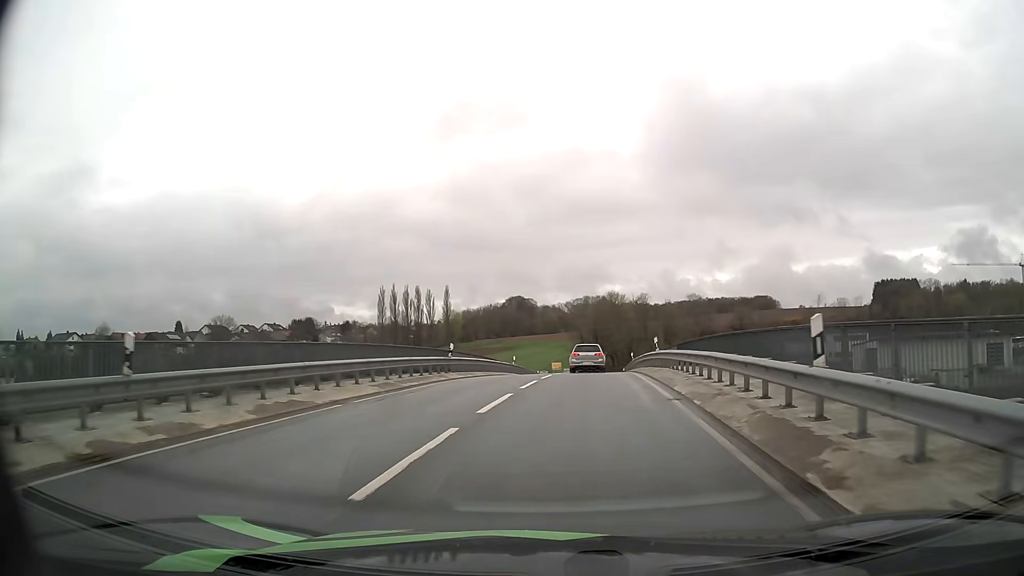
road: unclassified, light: Day
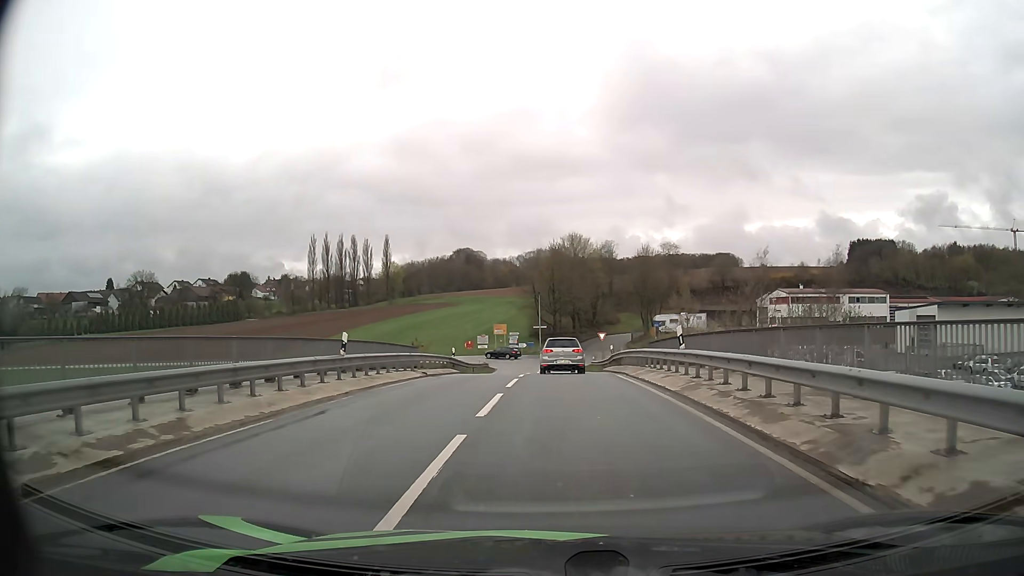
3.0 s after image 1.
(+1.3, +30.6) m; +4°
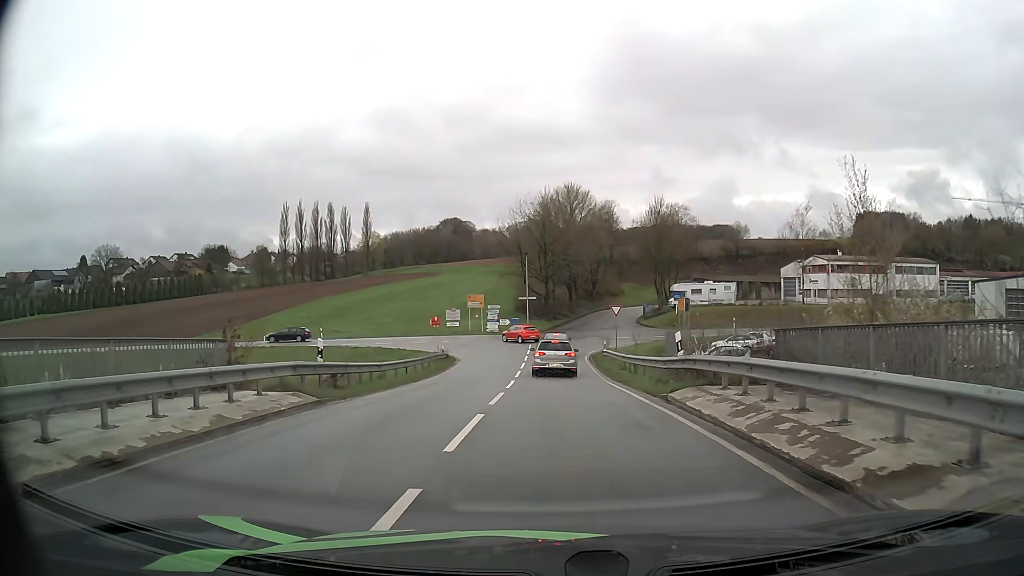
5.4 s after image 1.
(+0.1, +20.6) m; +1°
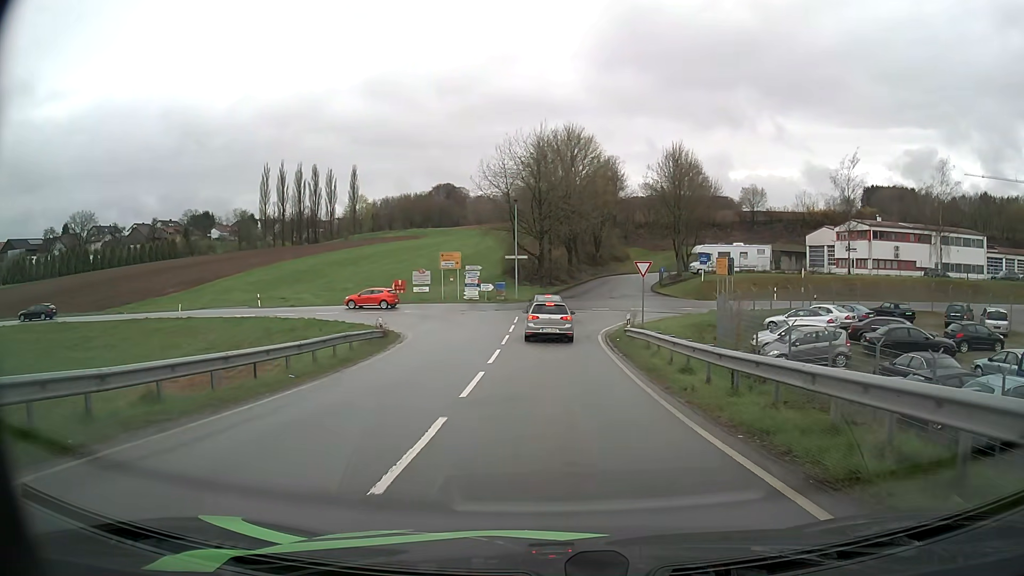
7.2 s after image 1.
(0.0, +14.6) m; 0°
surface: asphalt
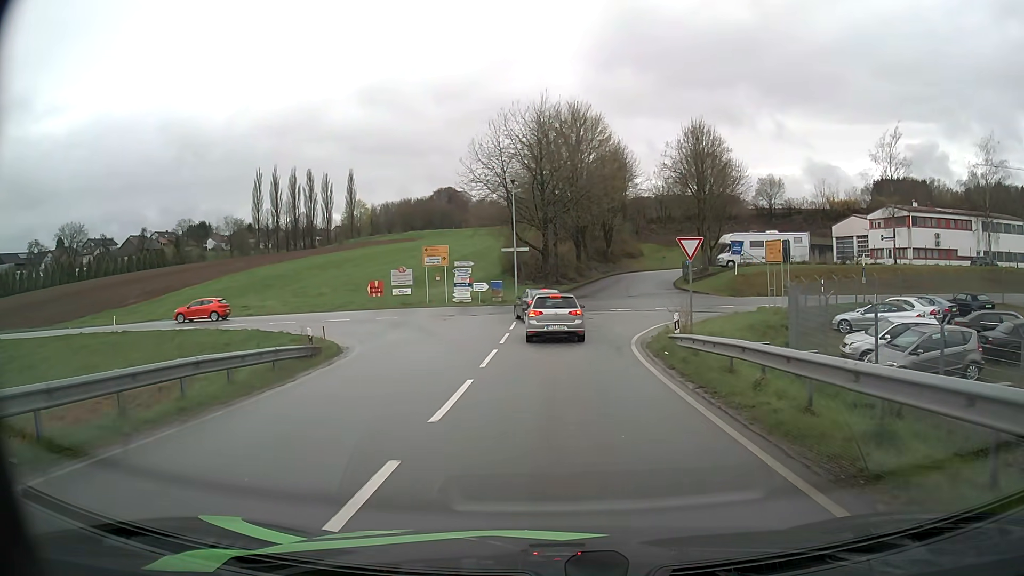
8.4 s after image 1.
(0.0, +9.1) m; 0°
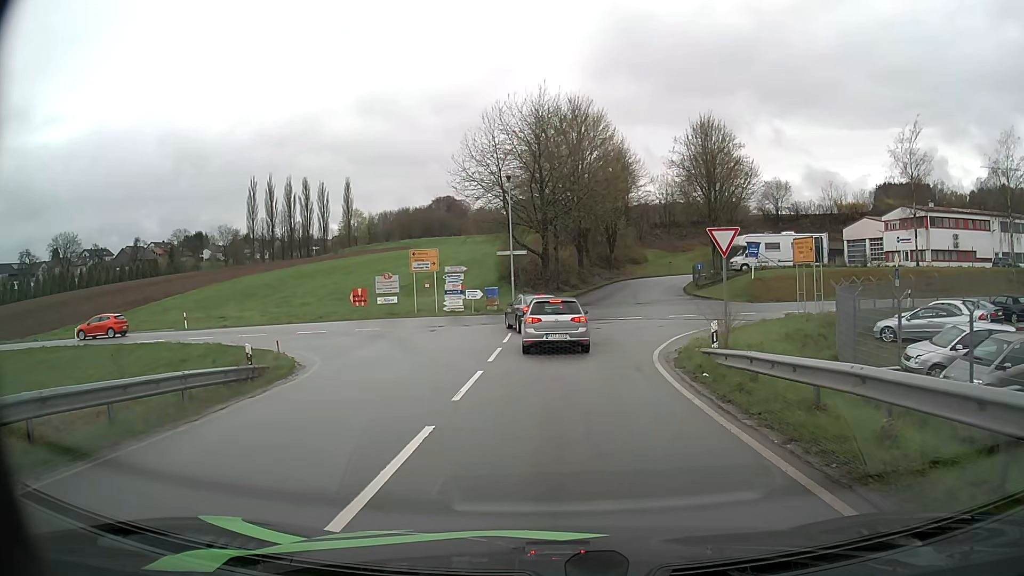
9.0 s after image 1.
(0.0, +4.1) m; 0°
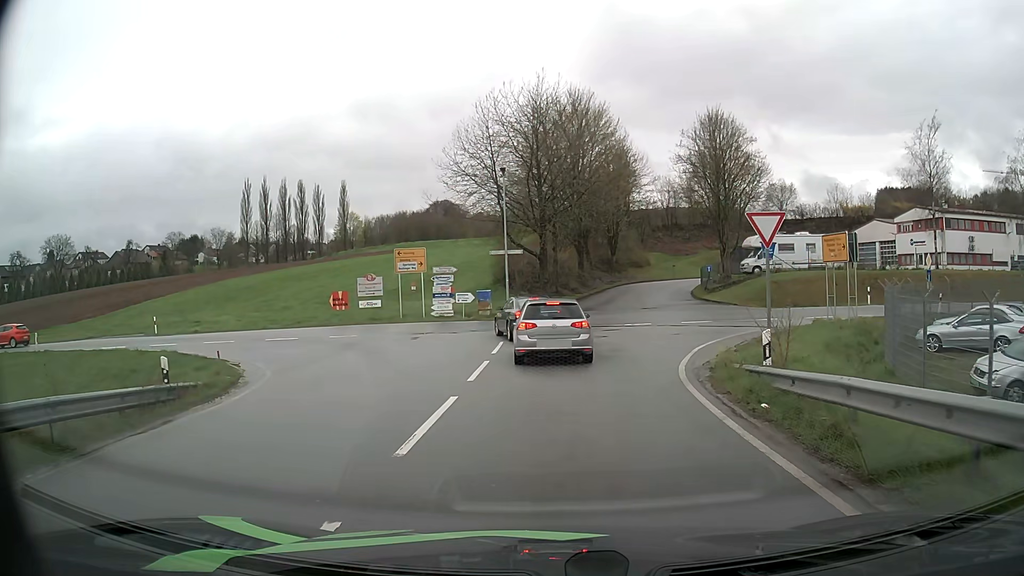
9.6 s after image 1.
(0.0, +3.5) m; -1°
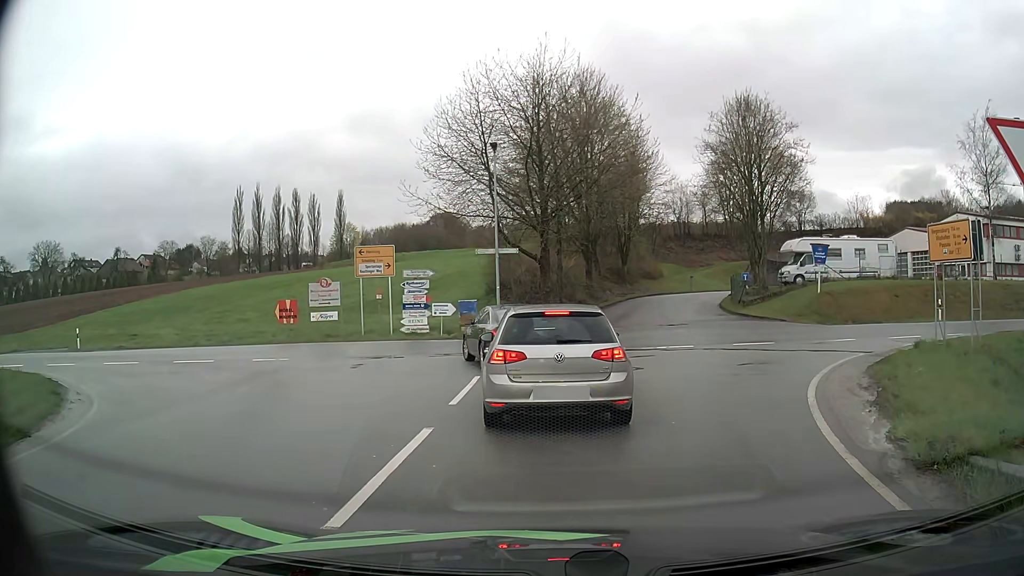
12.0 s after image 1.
(0.0, +7.8) m; -1°
(0, +10) (-1, +20) (-9, +26) (-19, +26) (-29, +25) (-39, +23) (-49, +21) (-58, +19) (-68, +16) (-77, +13) m
